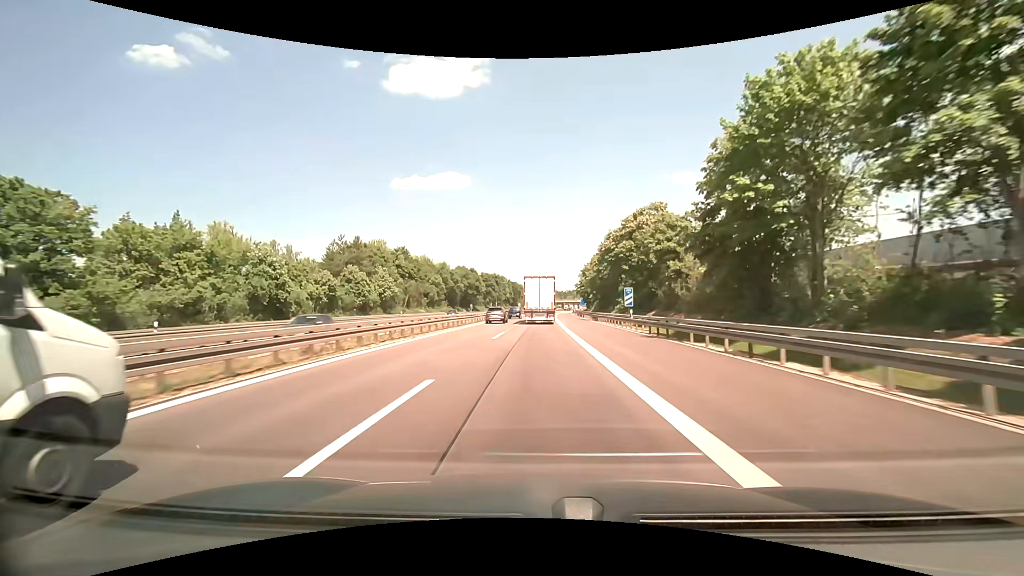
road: motorway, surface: asphalt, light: Day
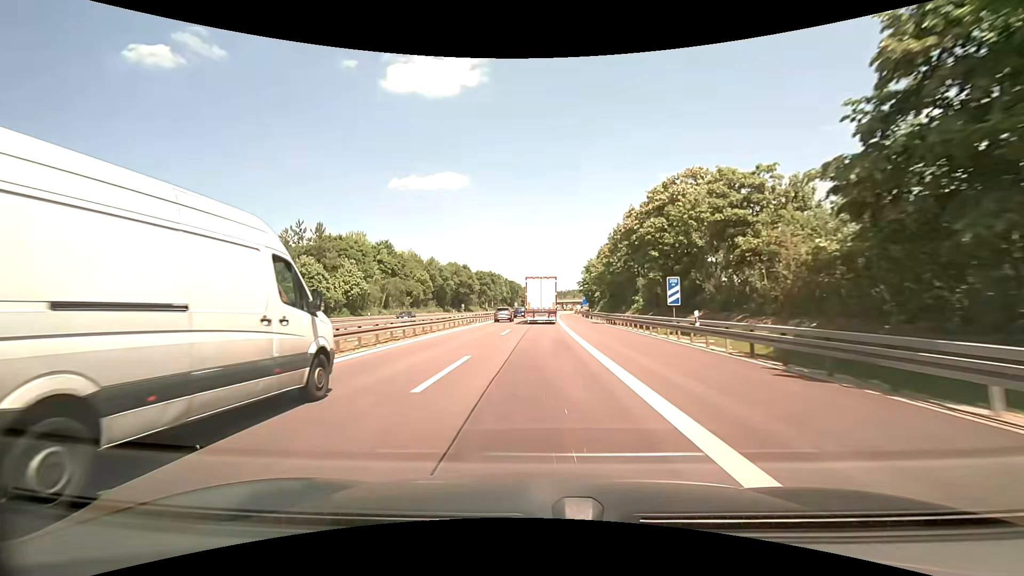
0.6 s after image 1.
(0.0, +14.1) m; 0°
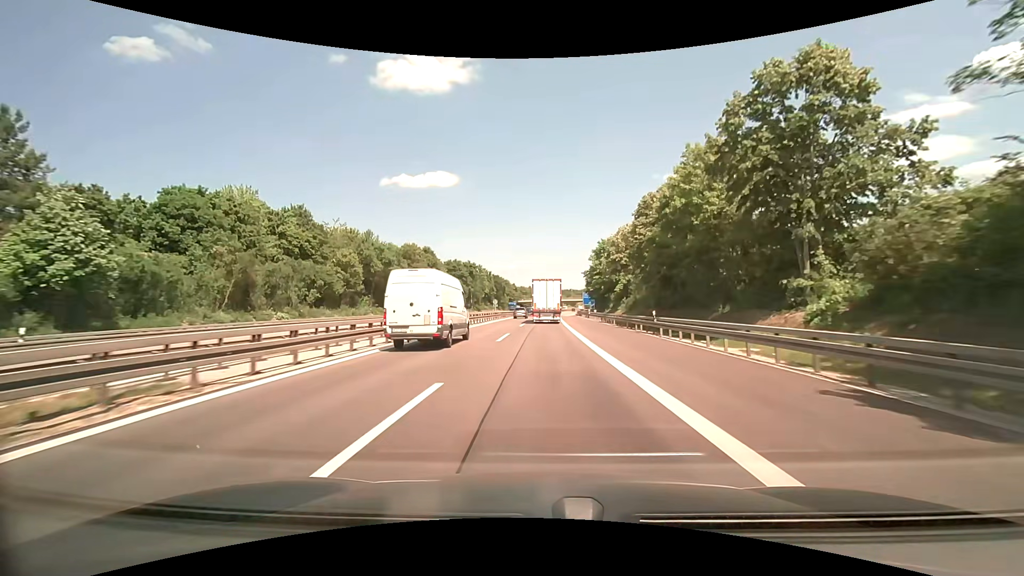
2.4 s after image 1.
(-0.1, +41.2) m; 0°
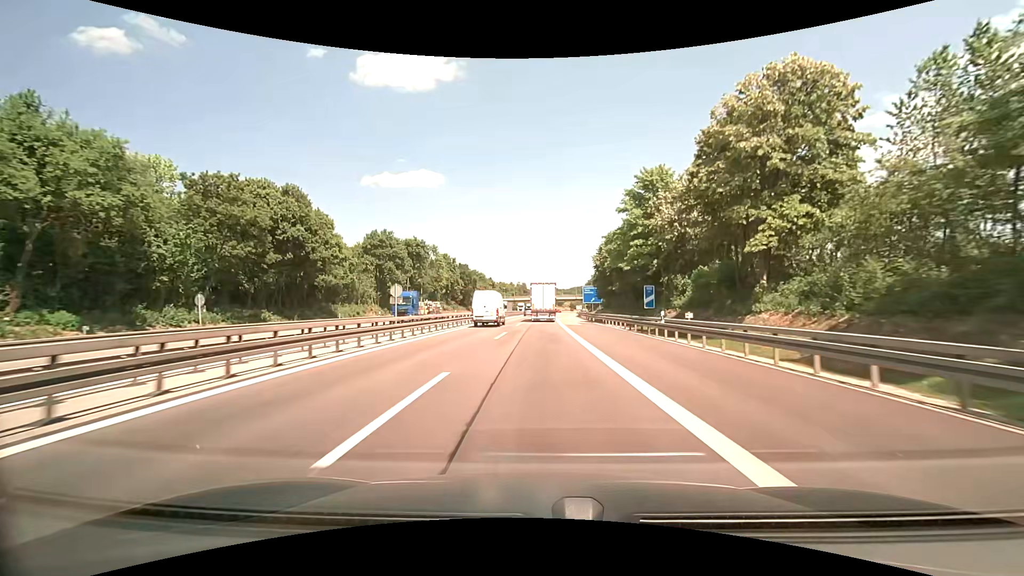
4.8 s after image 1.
(+0.6, +52.4) m; +2°
(0, +10) (0, +20) (0, +30) (+1, +40) (+1, +50) (+1, +60) (+2, +70) (+2, +80) (+3, +90) (+4, +100) m
